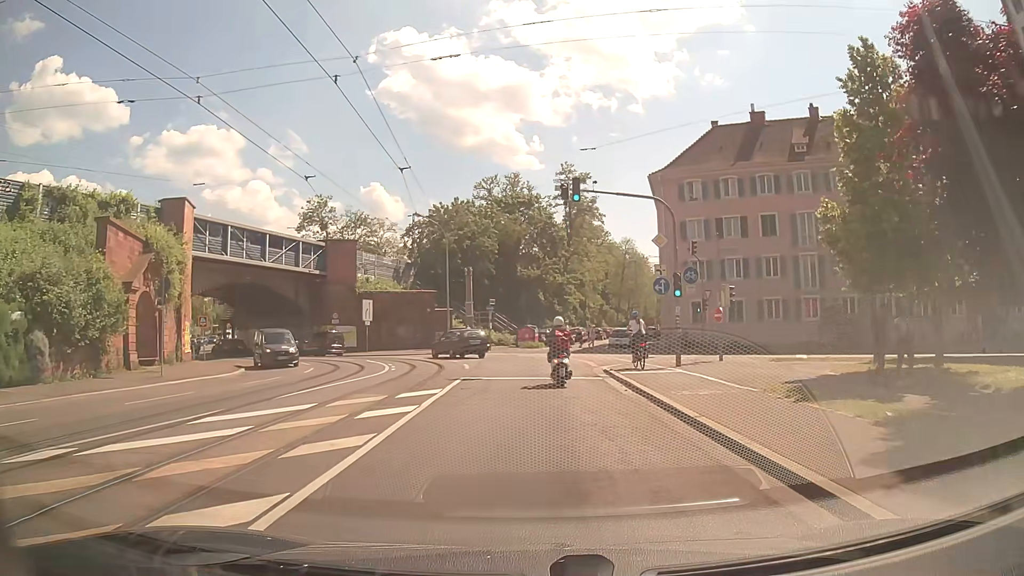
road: primary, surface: asphalt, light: Day
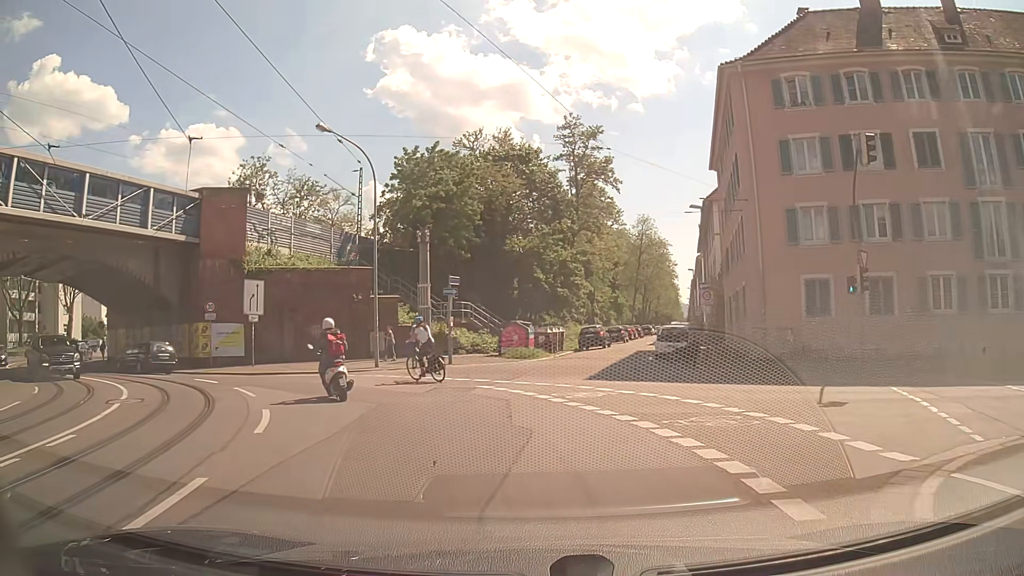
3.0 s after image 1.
(+0.4, +20.9) m; 0°
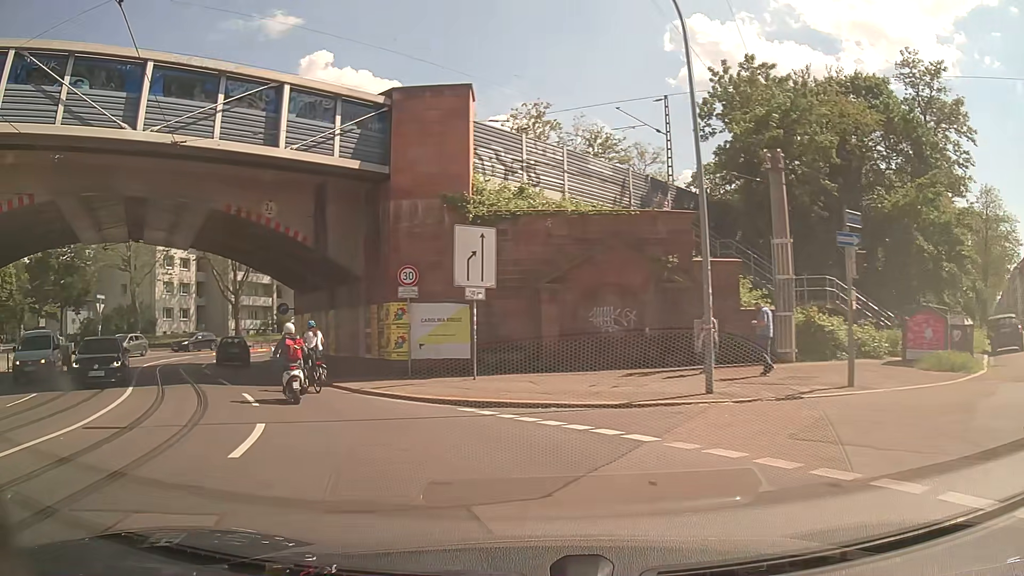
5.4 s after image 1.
(-2.8, +14.4) m; -27°
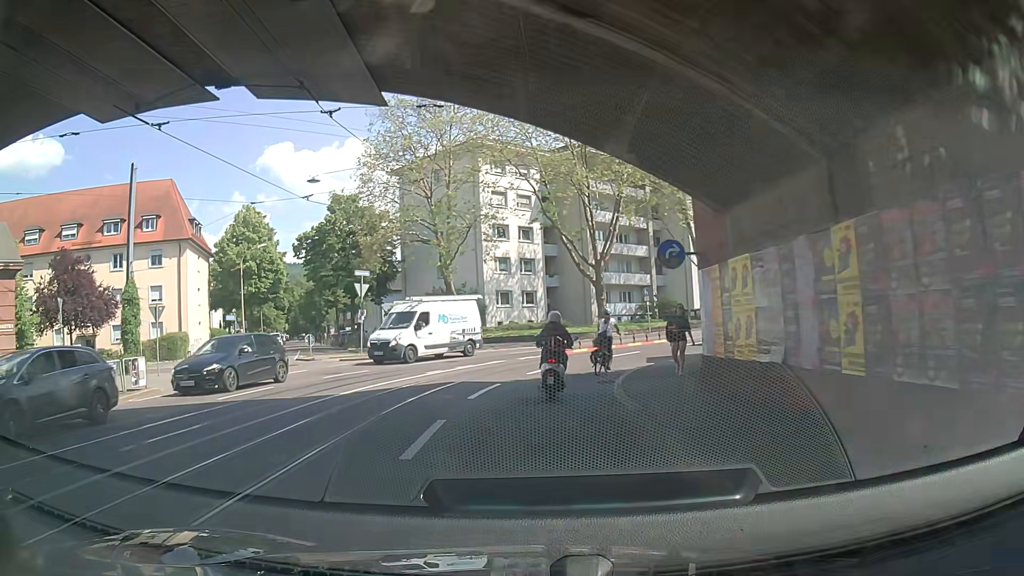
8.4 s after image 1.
(-6.2, +17.8) m; -31°
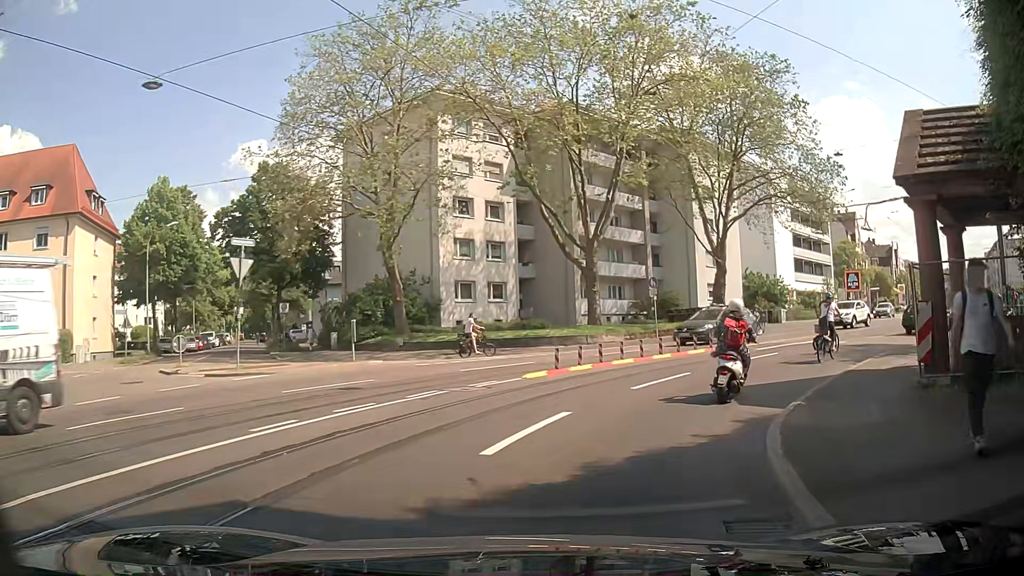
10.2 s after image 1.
(-0.6, +12.0) m; -2°
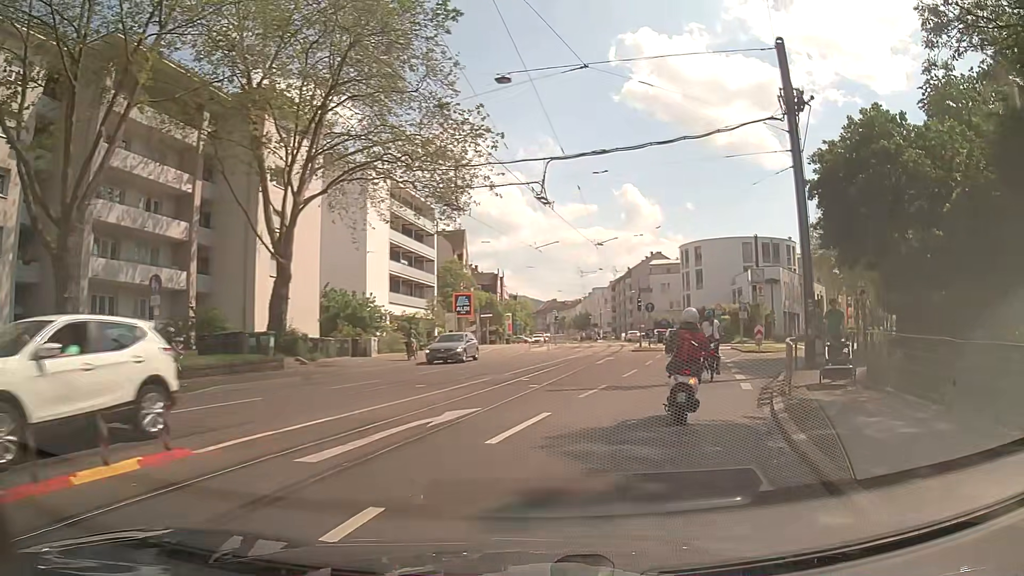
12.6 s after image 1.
(+5.3, +15.0) m; +37°
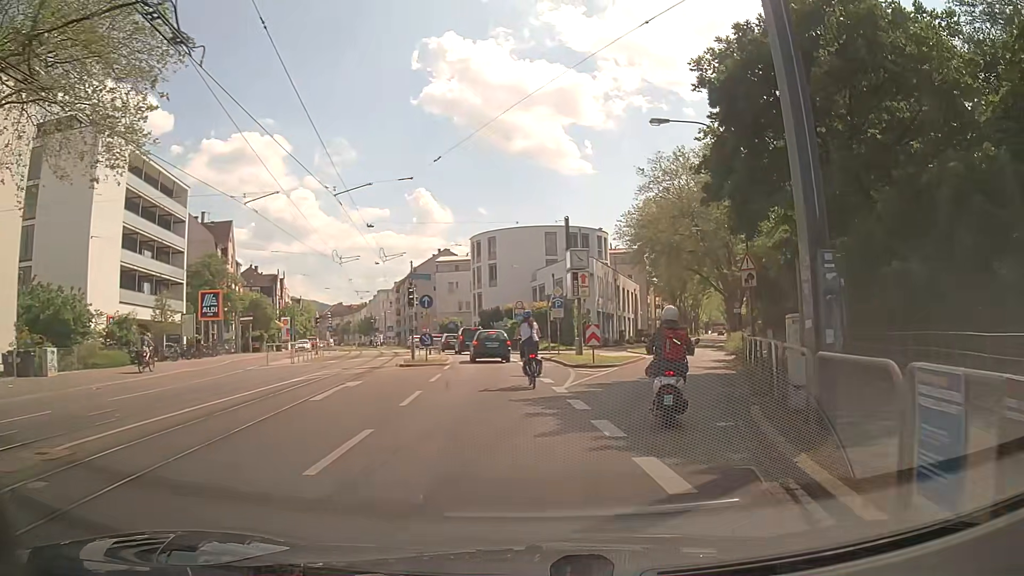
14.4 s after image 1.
(+2.2, +12.6) m; +19°
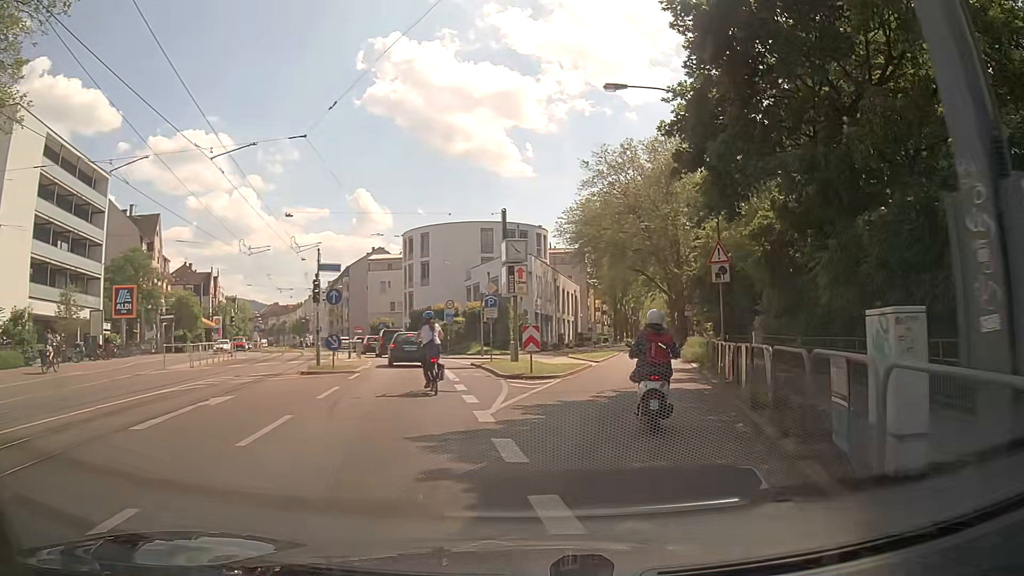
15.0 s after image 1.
(+0.2, +4.5) m; +5°
(+1, +10) (+2, +20) (+4, +30) (+6, +39) (+8, +49) (+10, +59) (+12, +69) (+14, +79) (+16, +89) (+18, +98) m
